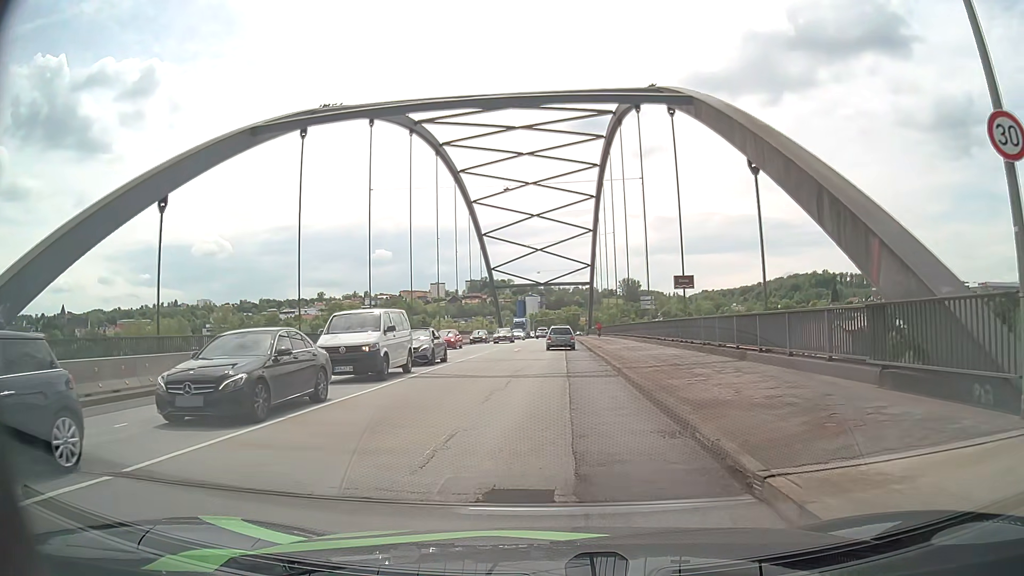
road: primary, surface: asphalt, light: Day
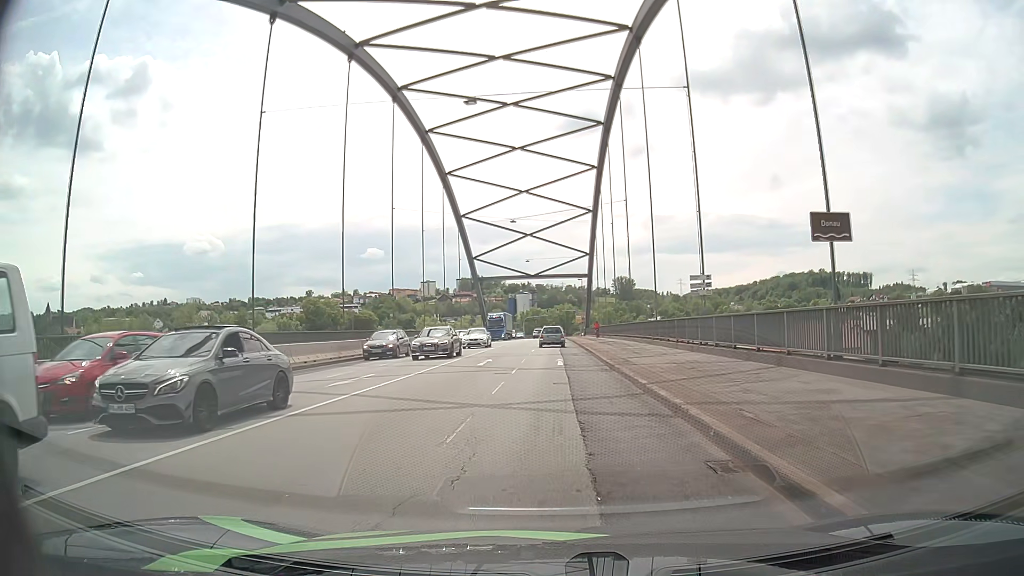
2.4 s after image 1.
(+0.1, +16.9) m; 0°
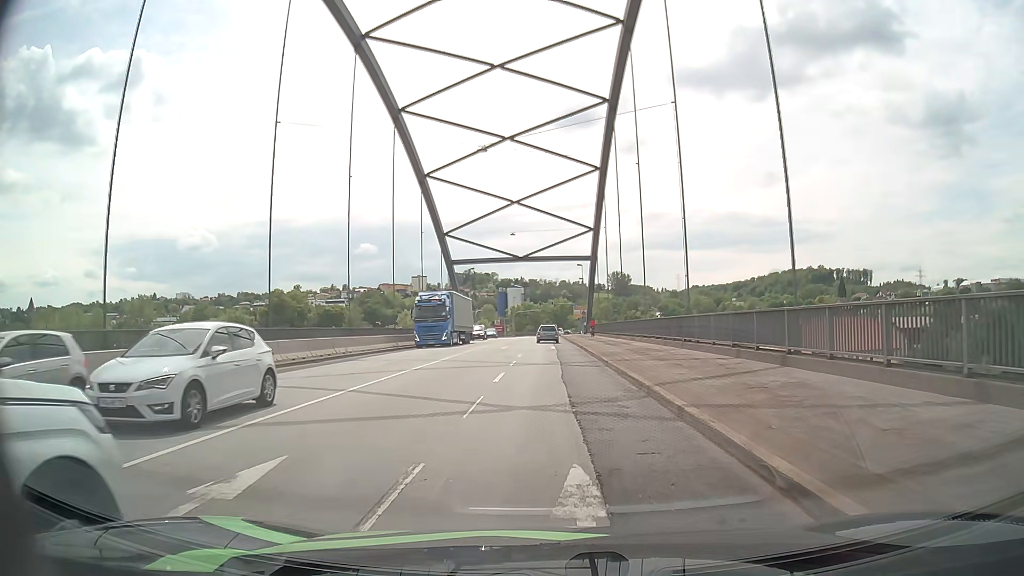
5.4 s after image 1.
(+0.3, +22.0) m; +1°
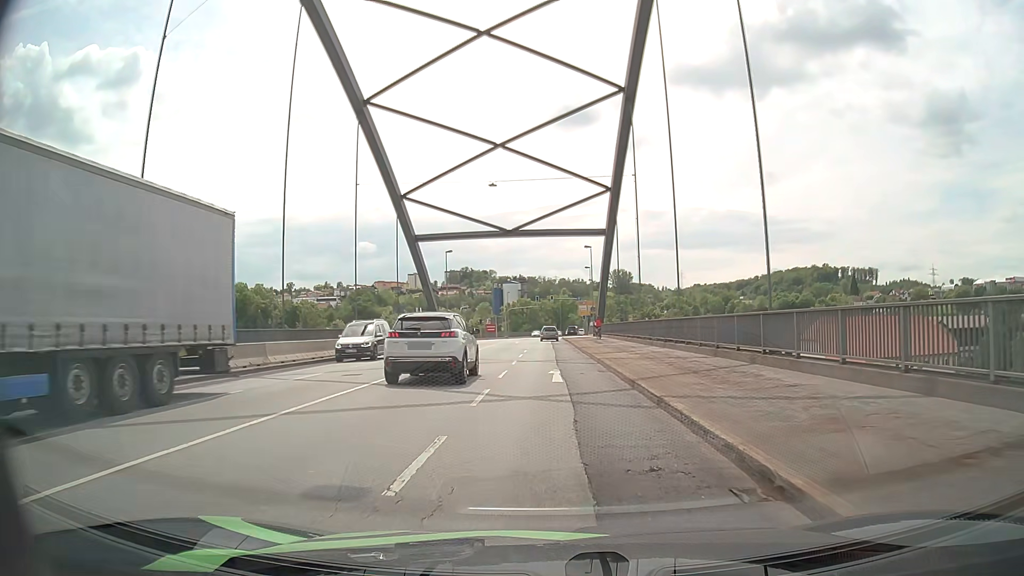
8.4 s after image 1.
(+0.1, +22.4) m; 0°
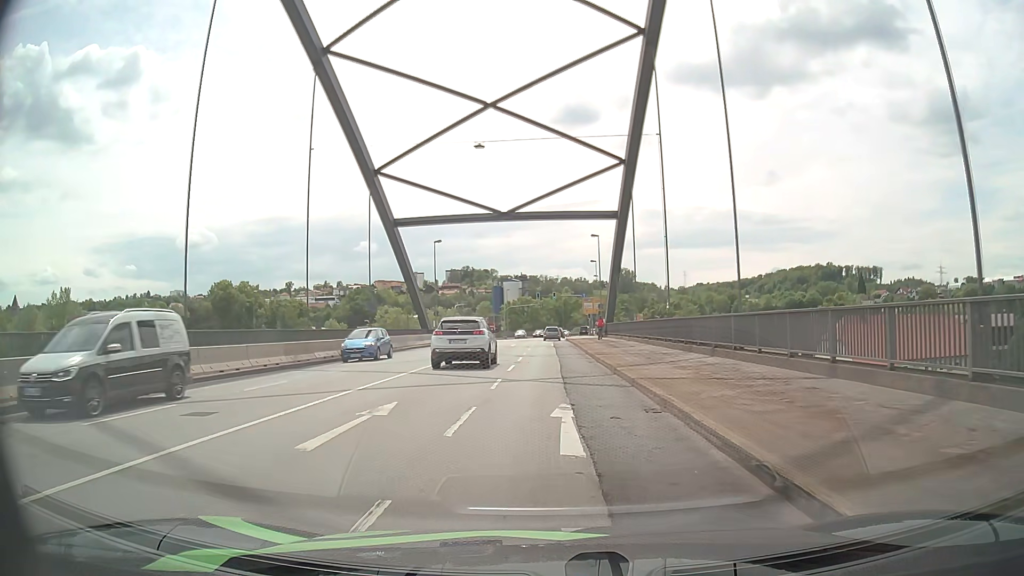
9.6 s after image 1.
(0.0, +9.1) m; 0°
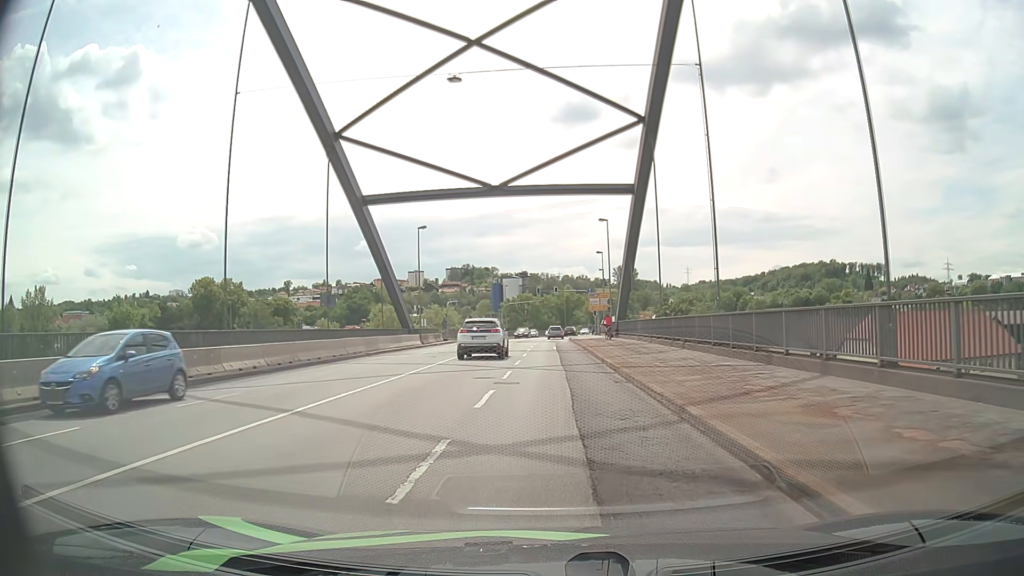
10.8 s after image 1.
(0.0, +9.2) m; 0°
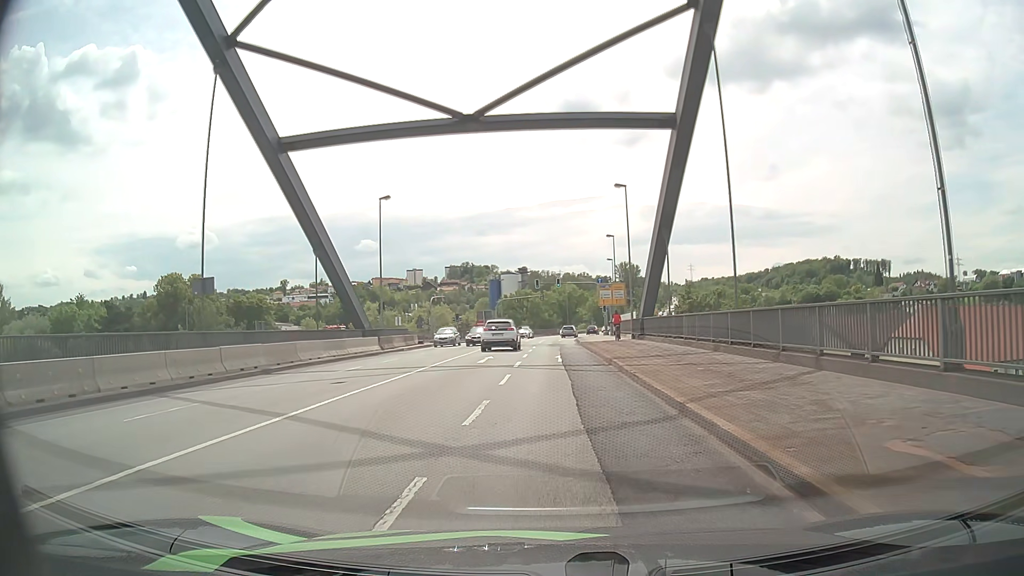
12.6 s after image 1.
(-0.1, +14.0) m; 0°
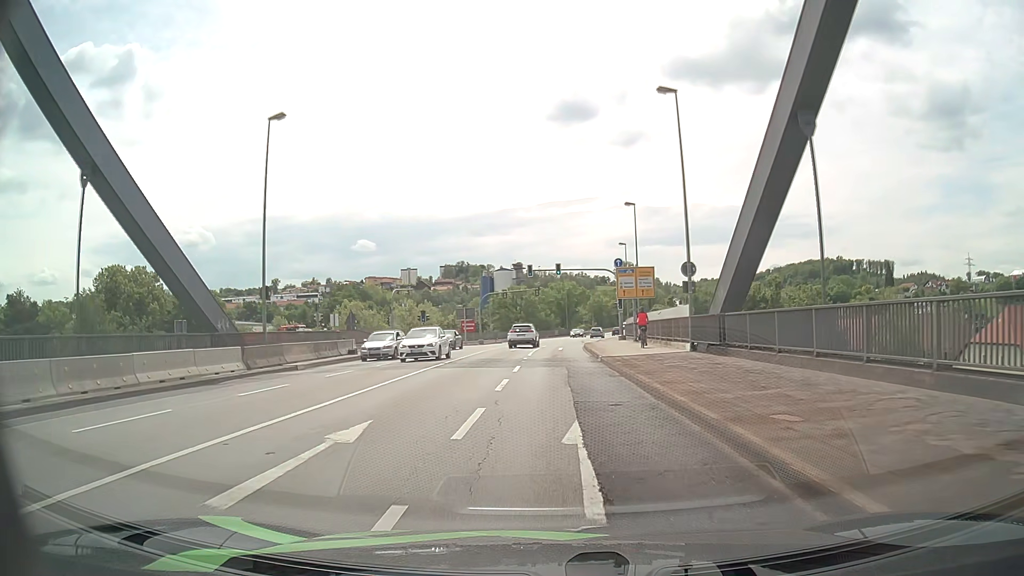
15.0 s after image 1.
(0.0, +19.1) m; 0°
